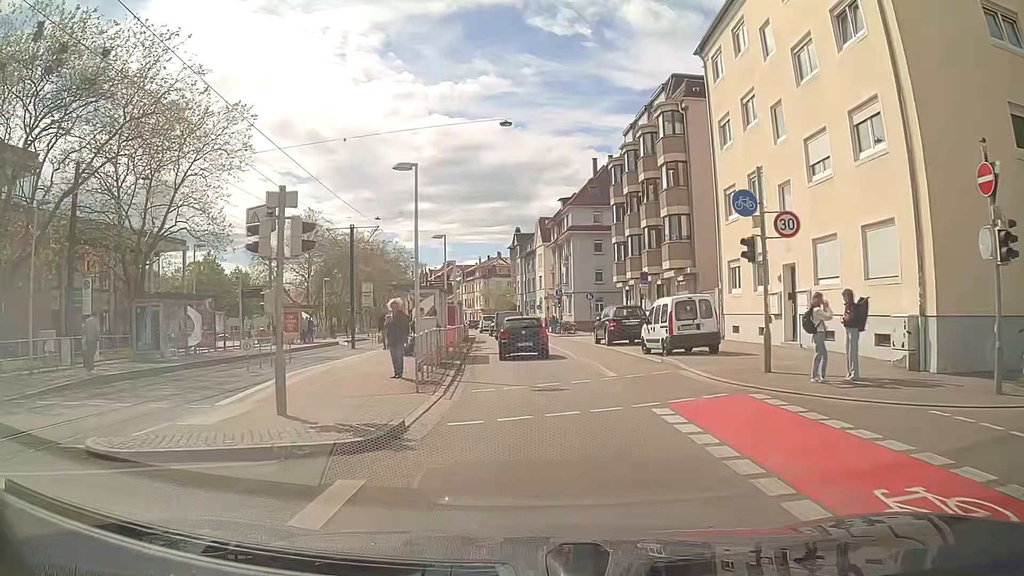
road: secondary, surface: asphalt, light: Day
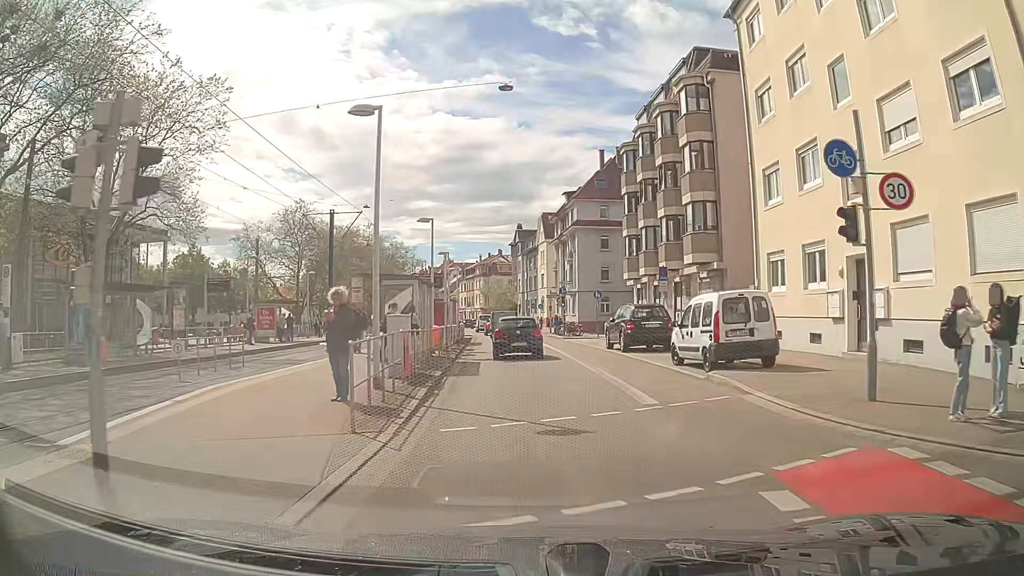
(-0.1, +4.6) m; -2°
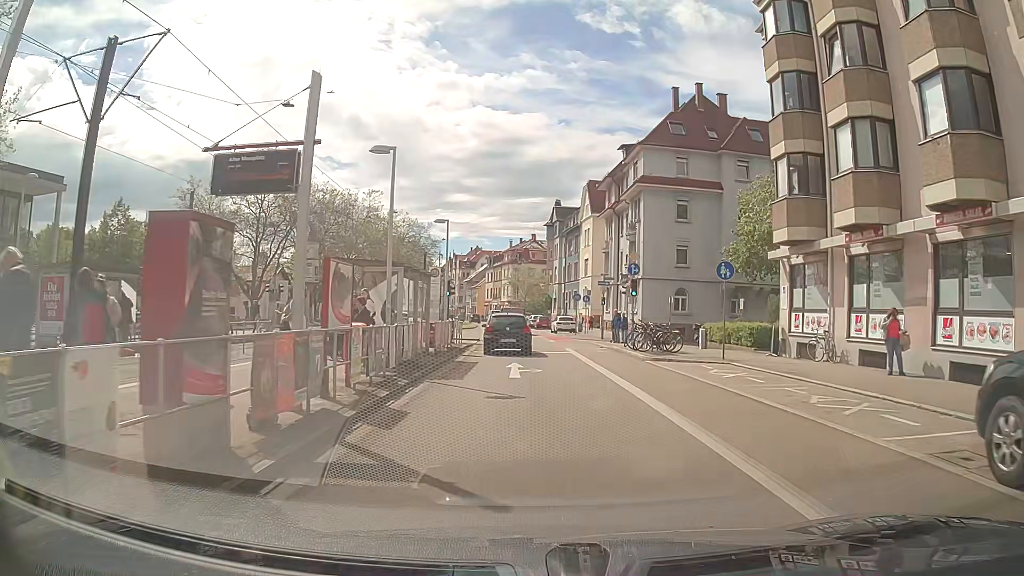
(-0.1, +22.8) m; -1°
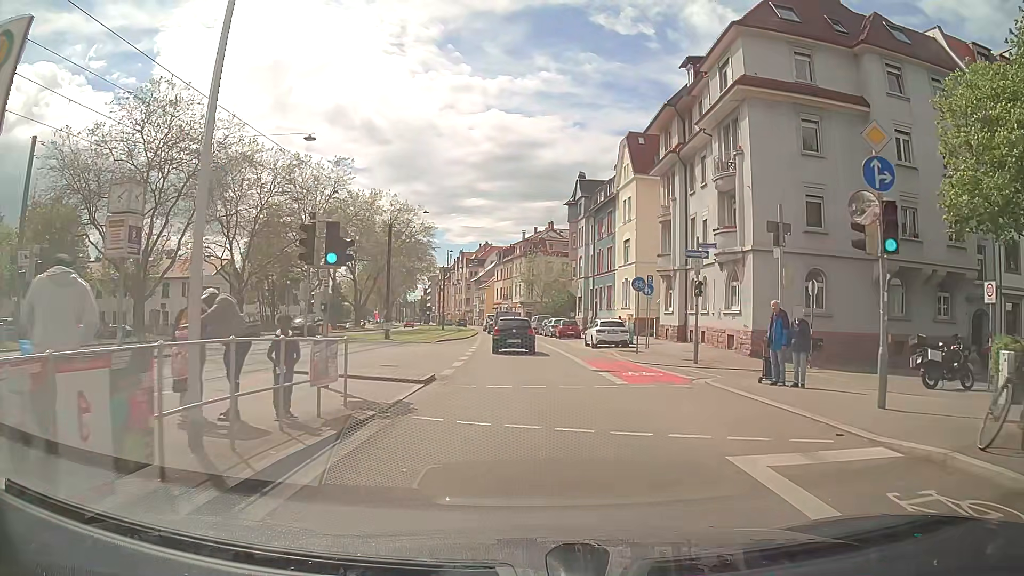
(-0.3, +22.2) m; -2°
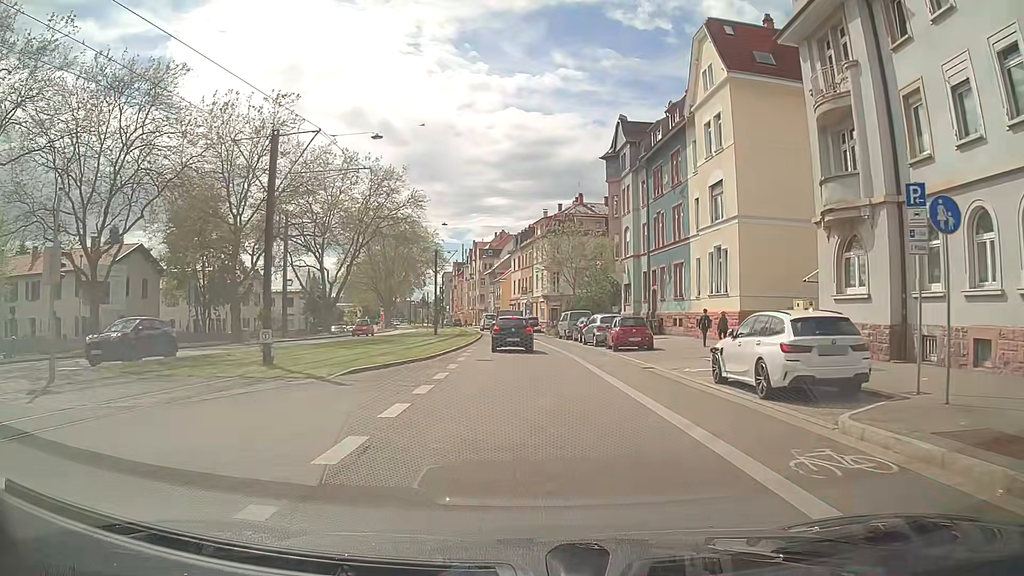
(-0.4, +22.6) m; -2°
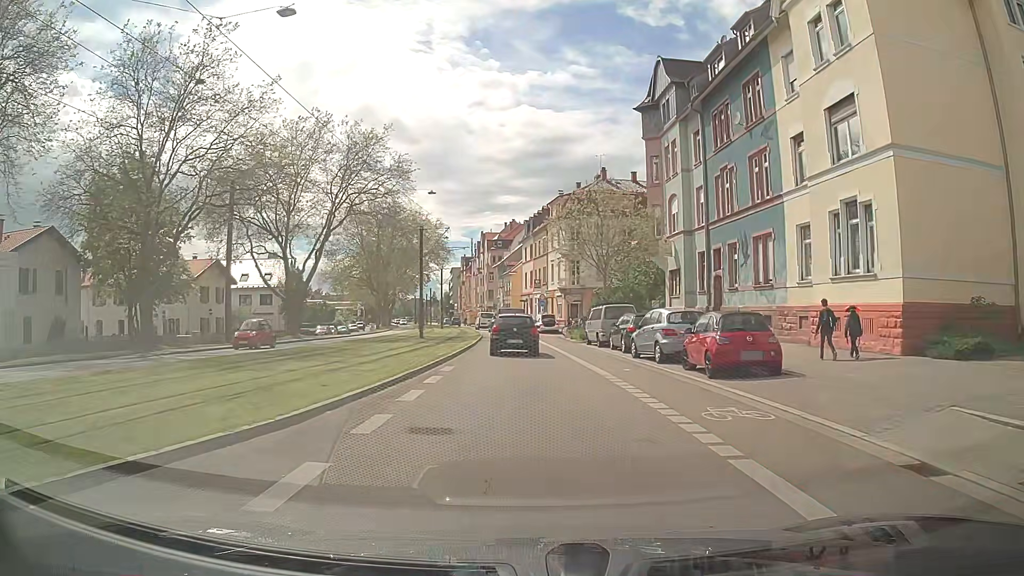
(0.0, +13.6) m; 0°
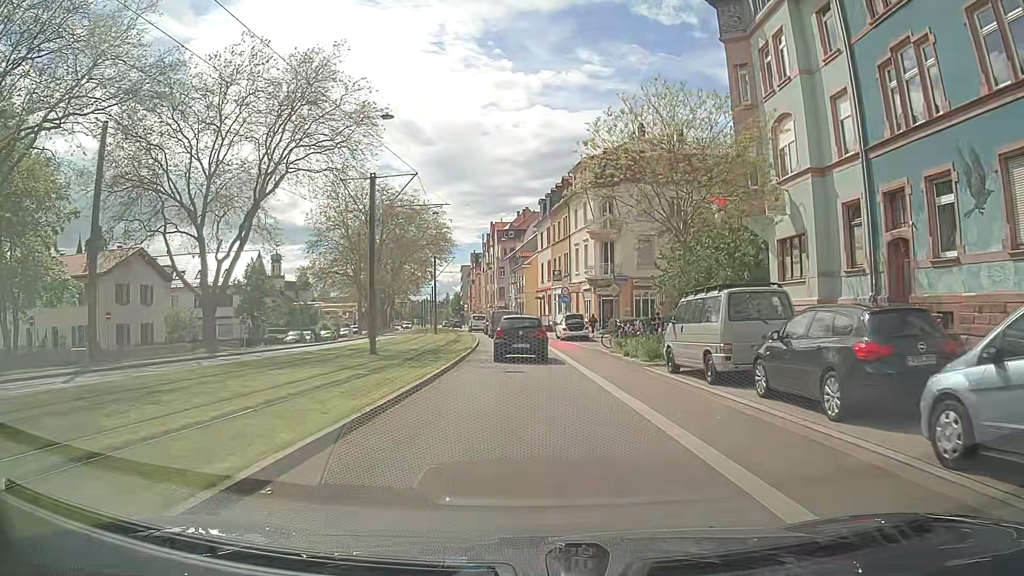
(-0.2, +17.0) m; -1°
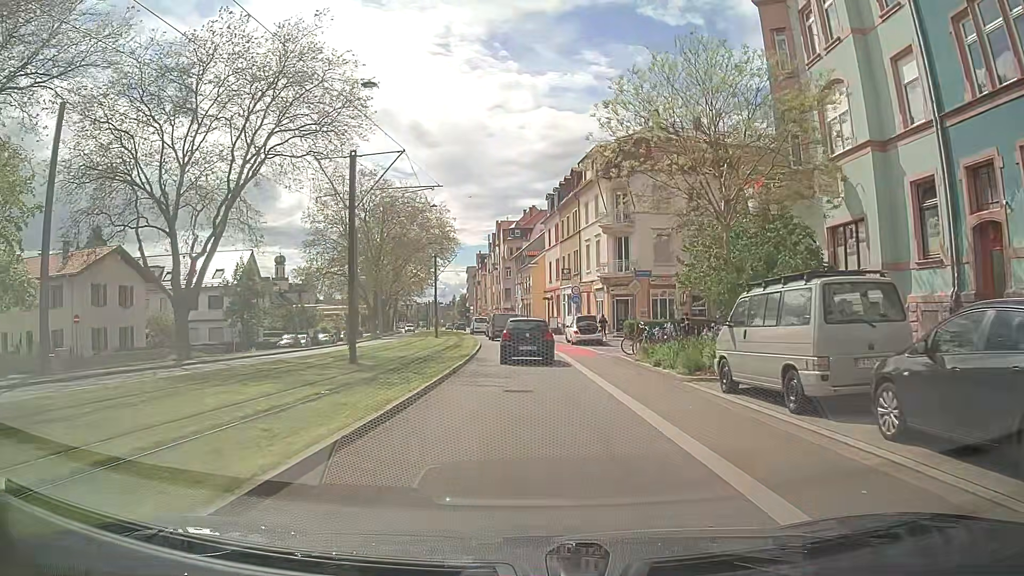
(0.0, +4.1) m; -2°
(0, +10) (0, +20) (-1, +30) (-1, +40) (-2, +50) (-3, +60) (-4, +70) (-5, +80) (-7, +90) (-8, +100) m
